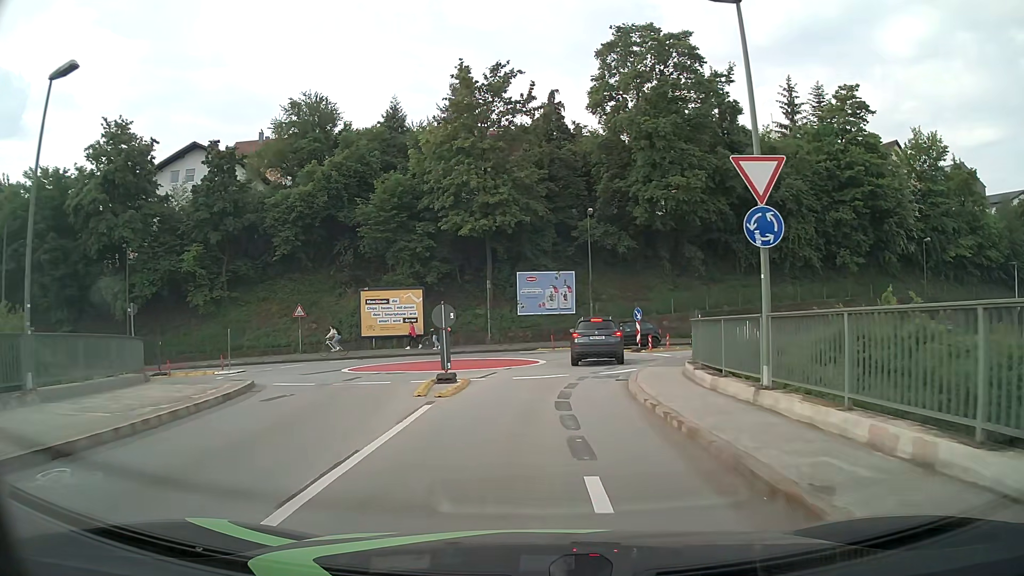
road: unclassified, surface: asphalt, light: Day
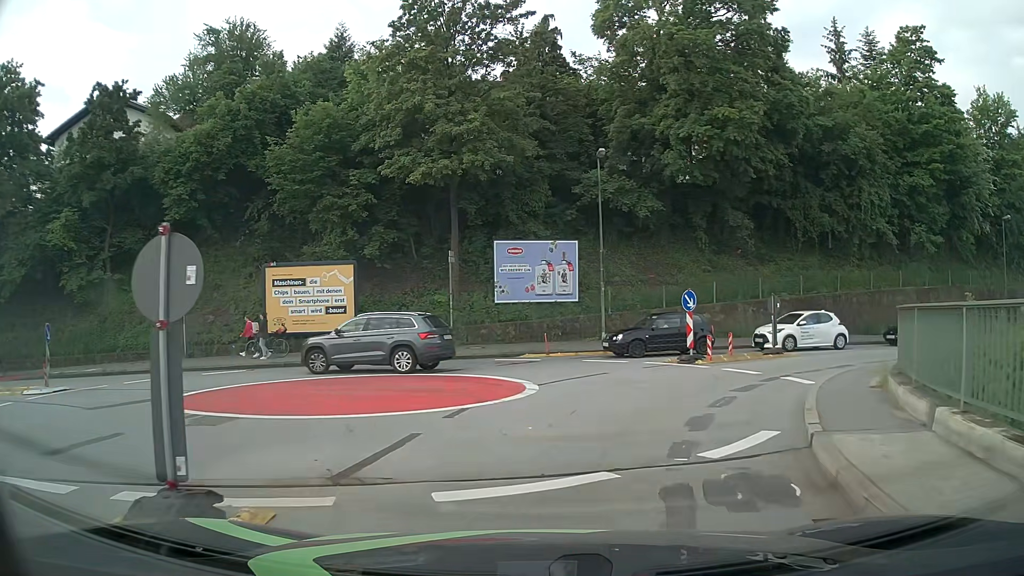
(+0.1, +12.5) m; +1°
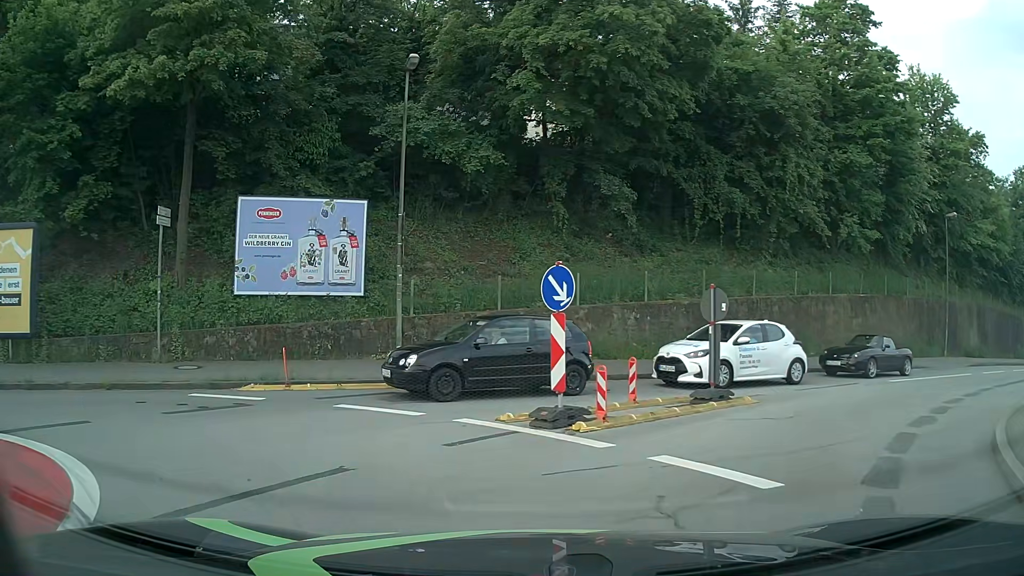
(+1.5, +10.6) m; +15°
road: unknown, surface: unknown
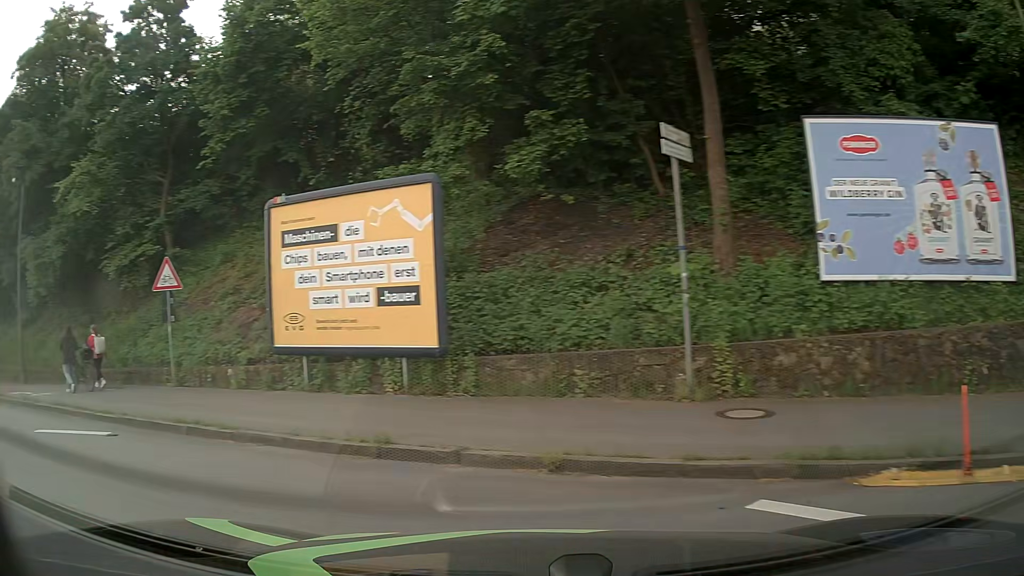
(-2.4, +7.1) m; -48°
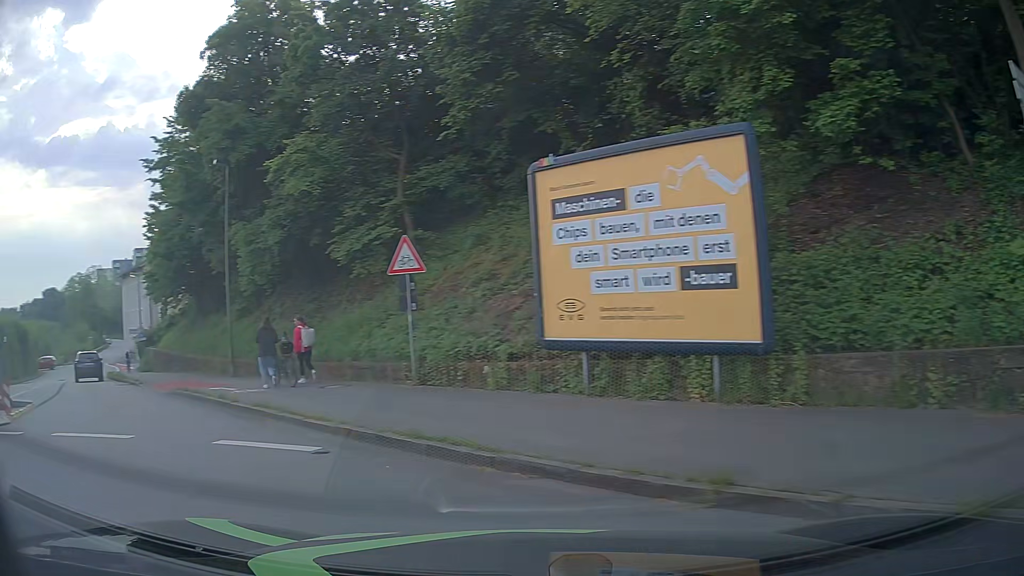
(-0.4, +2.3) m; -20°
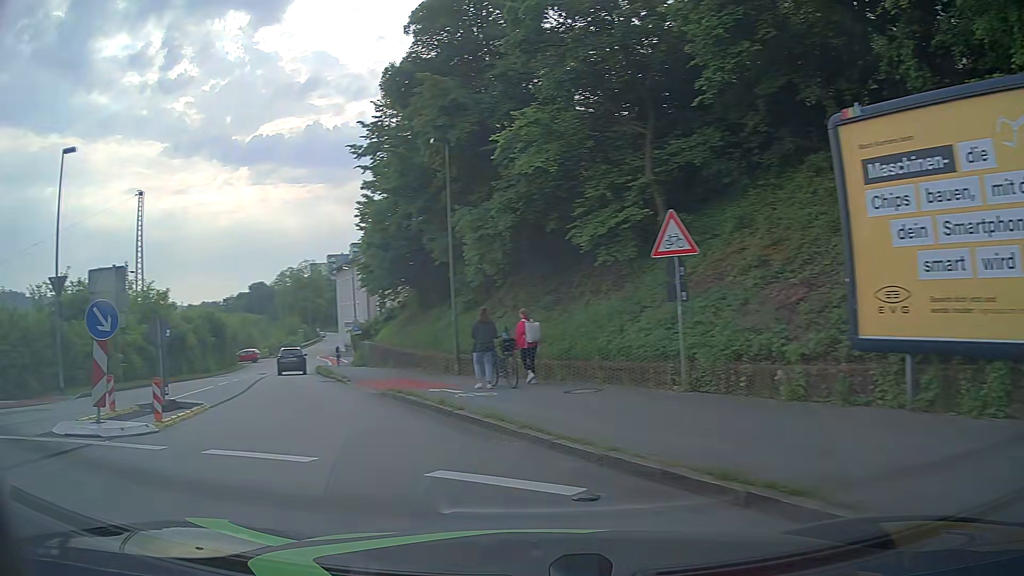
(-0.4, +2.4) m; -20°
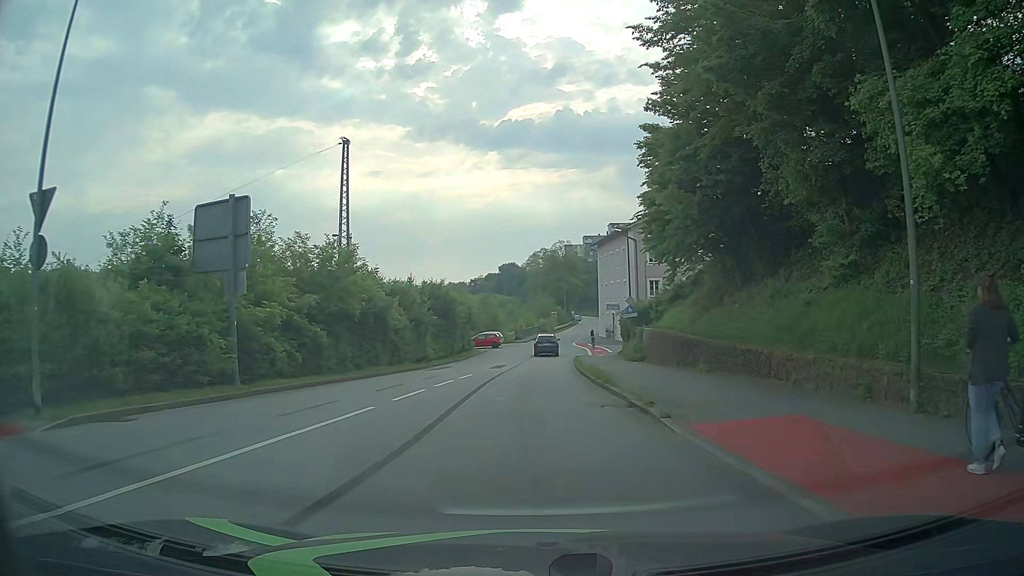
(-4.0, +12.6) m; -22°
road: residential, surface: asphalt
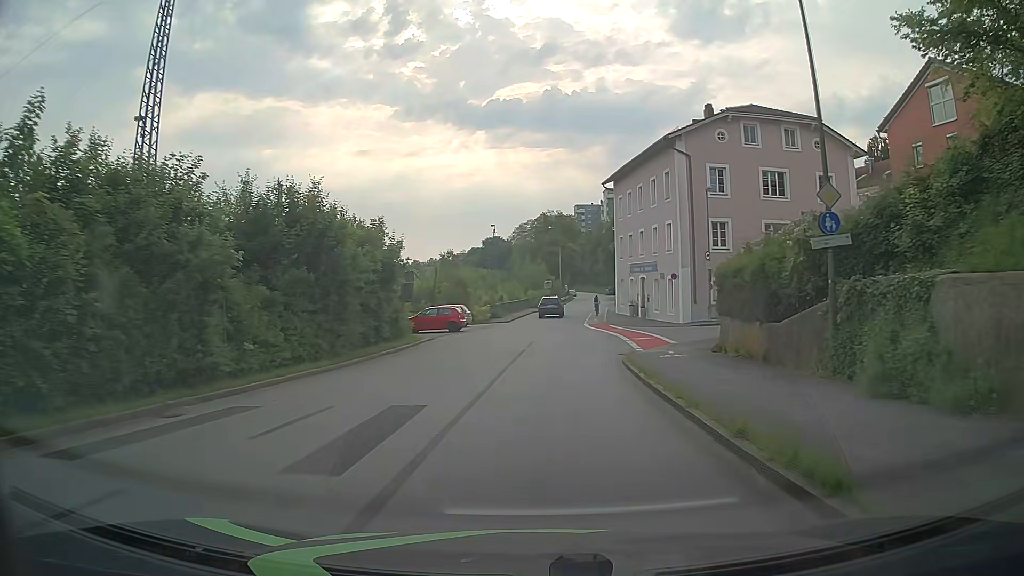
(+0.1, +27.9) m; +2°
(0, +10) (+1, +20) (+1, +30) (+2, +40) (+3, +50) (+4, +60) (+6, +70) (+7, +80) (+8, +90) (+9, +100) m
